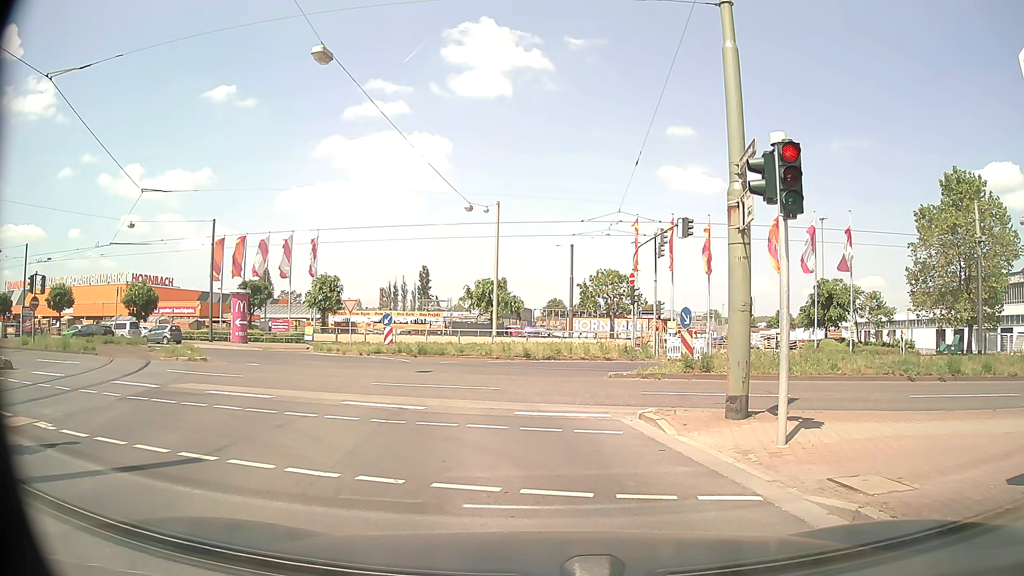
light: Day
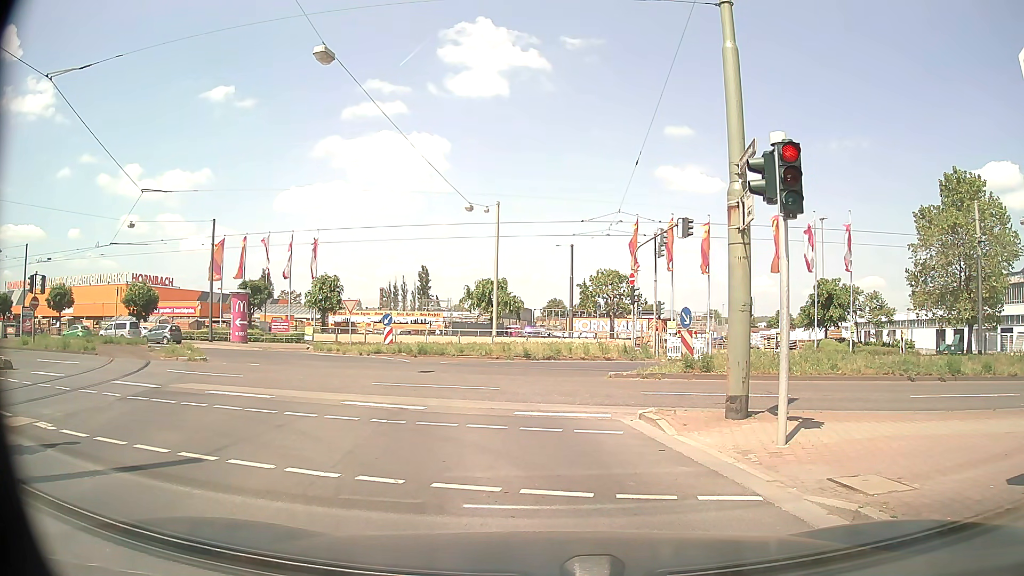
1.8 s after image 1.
(0.0, 0.0) m; 0°
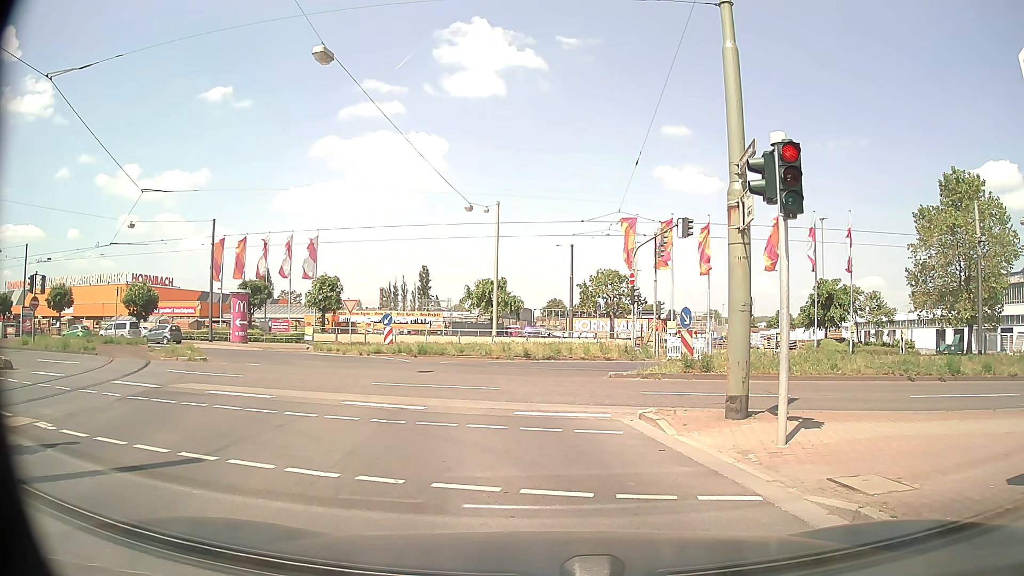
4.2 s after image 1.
(0.0, 0.0) m; 0°
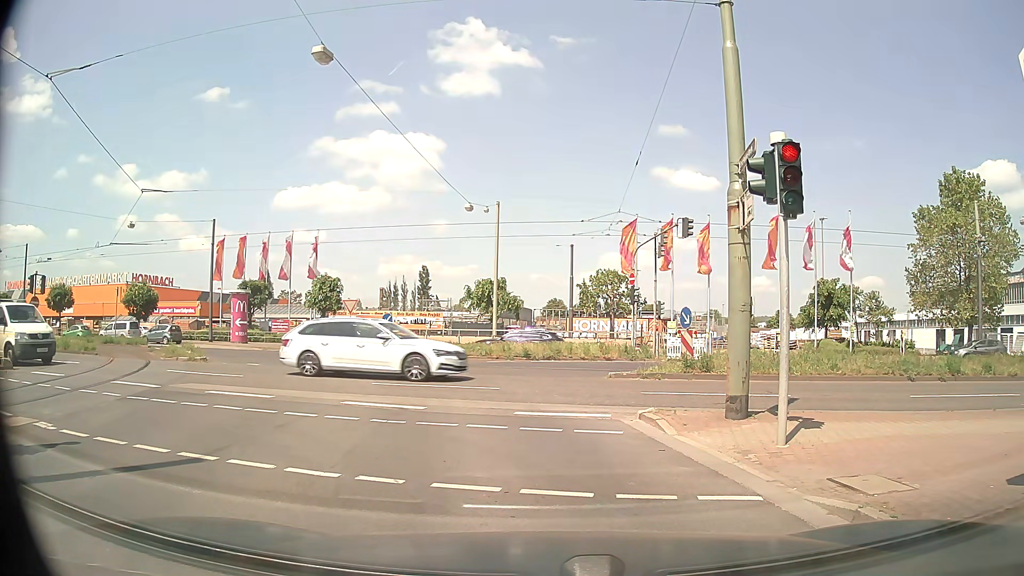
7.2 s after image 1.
(0.0, 0.0) m; 0°
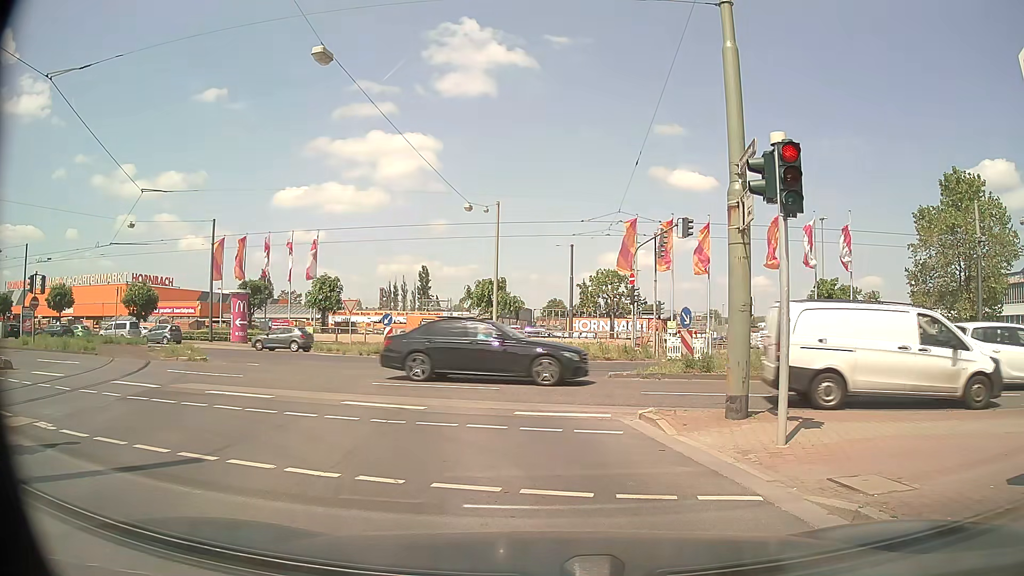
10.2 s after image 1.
(0.0, 0.0) m; 0°
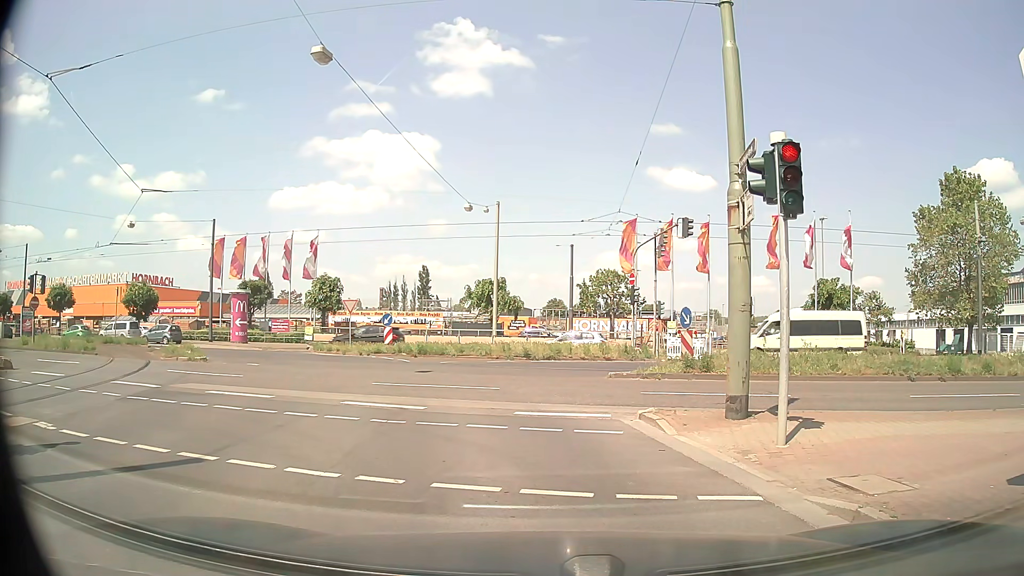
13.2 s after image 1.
(0.0, 0.0) m; 0°
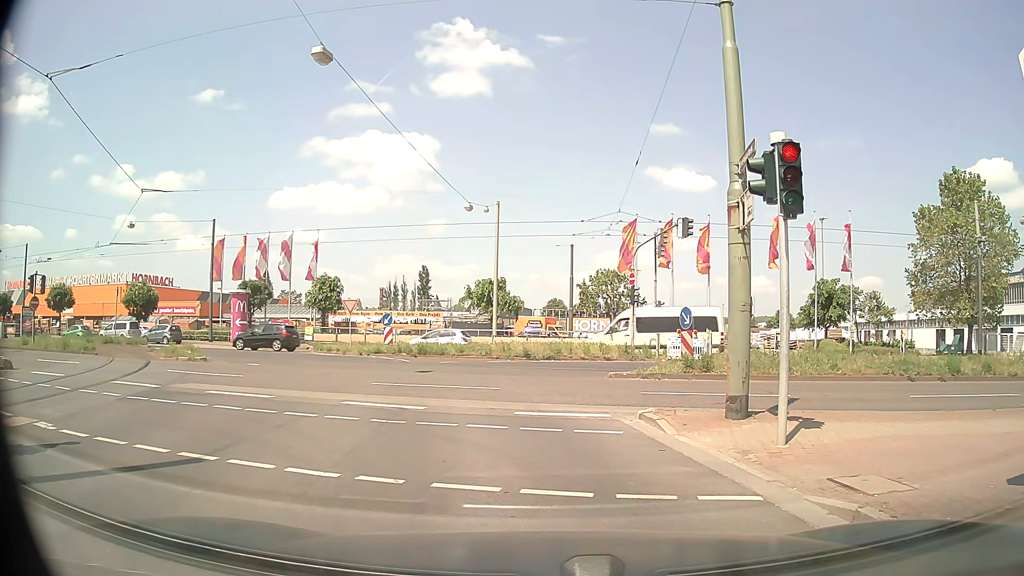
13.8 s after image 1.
(0.0, 0.0) m; 0°
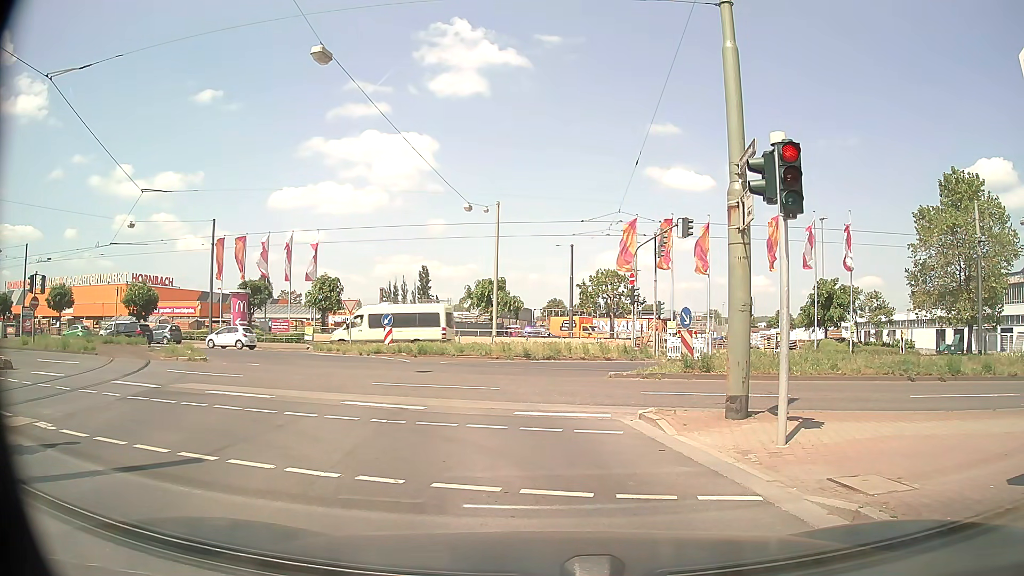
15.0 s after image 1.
(0.0, 0.0) m; 0°
